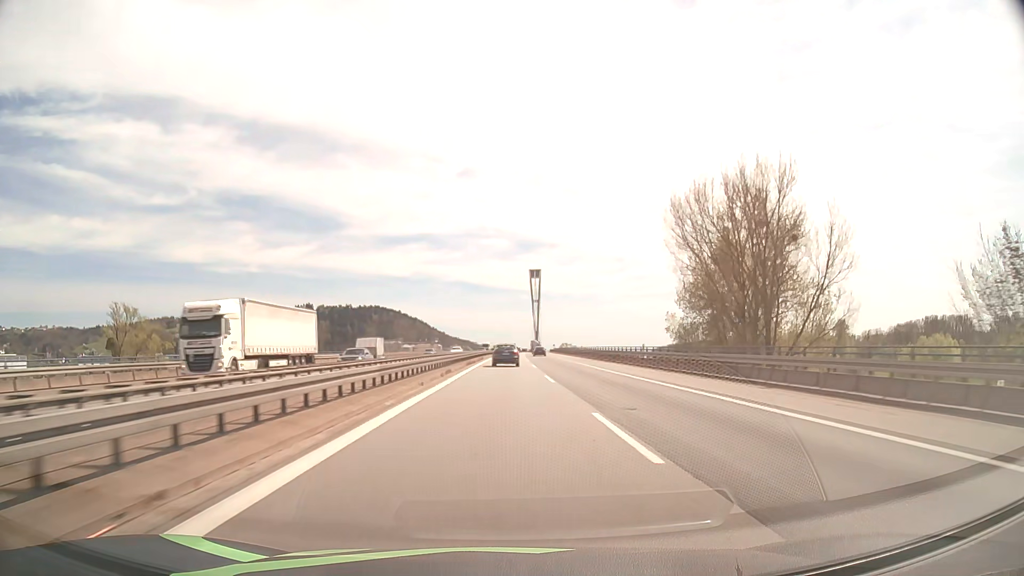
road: motorway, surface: asphalt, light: Day
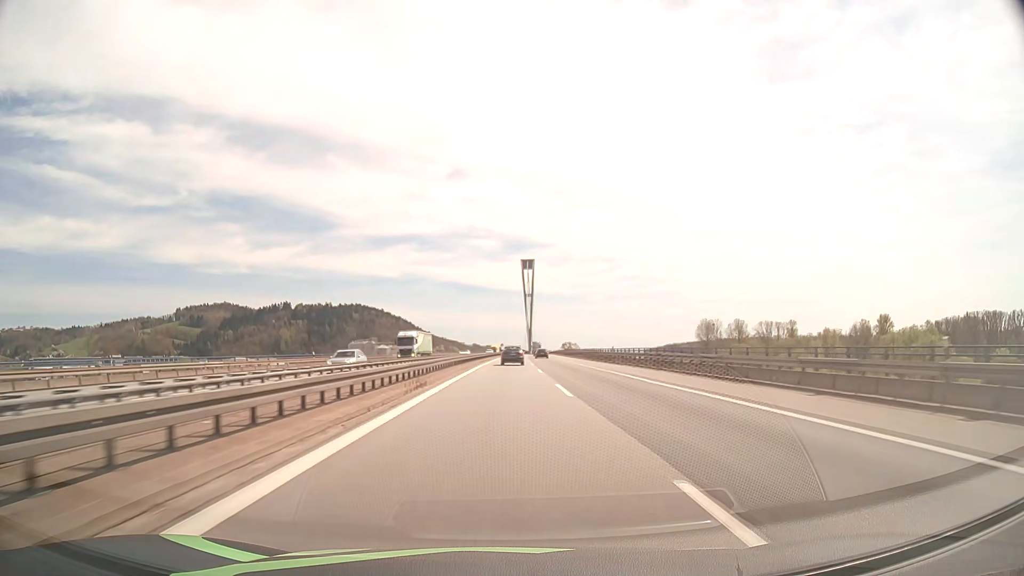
(+0.7, +79.1) m; +1°
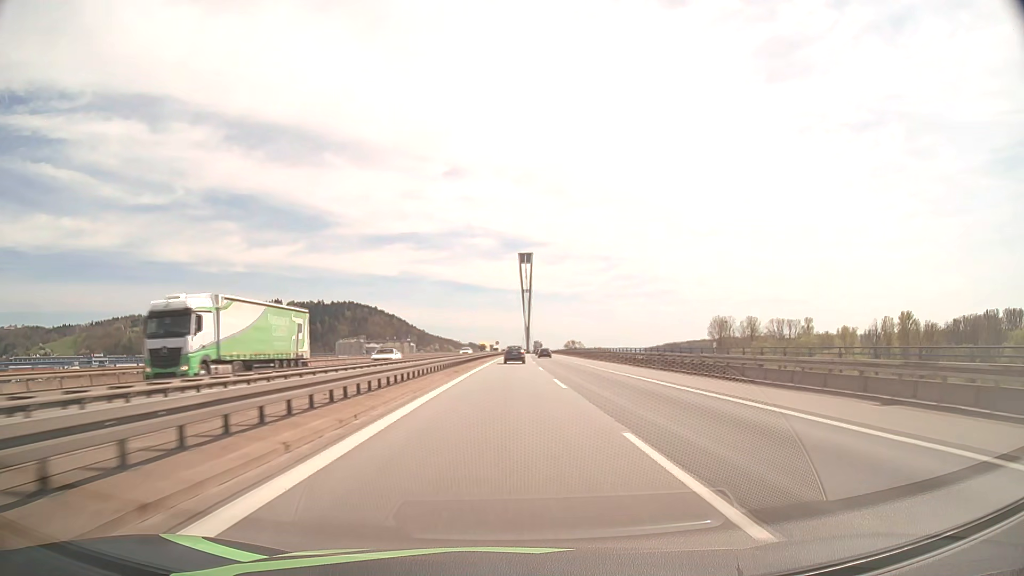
(+0.1, +32.1) m; 0°
